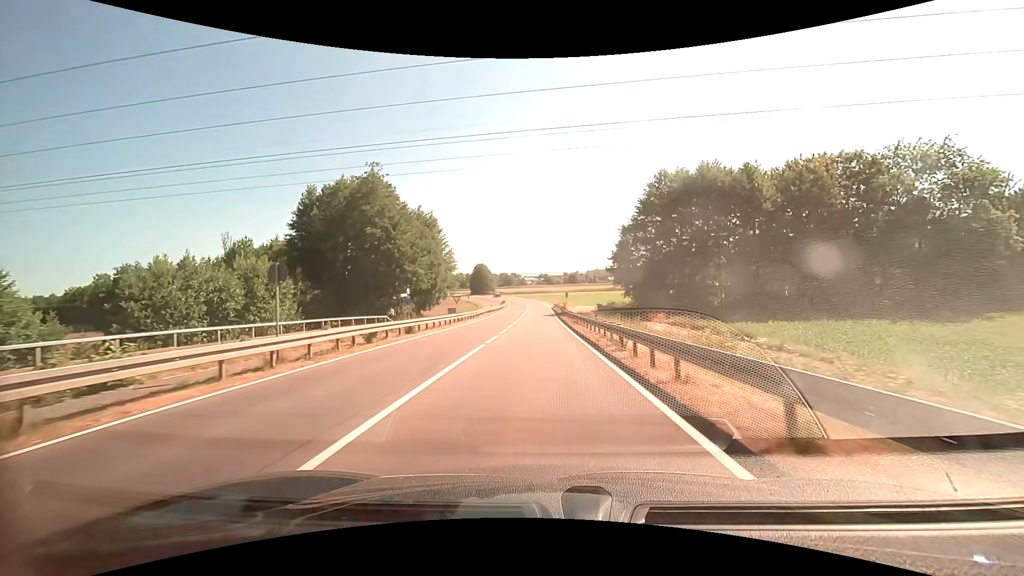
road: secondary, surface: asphalt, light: Day
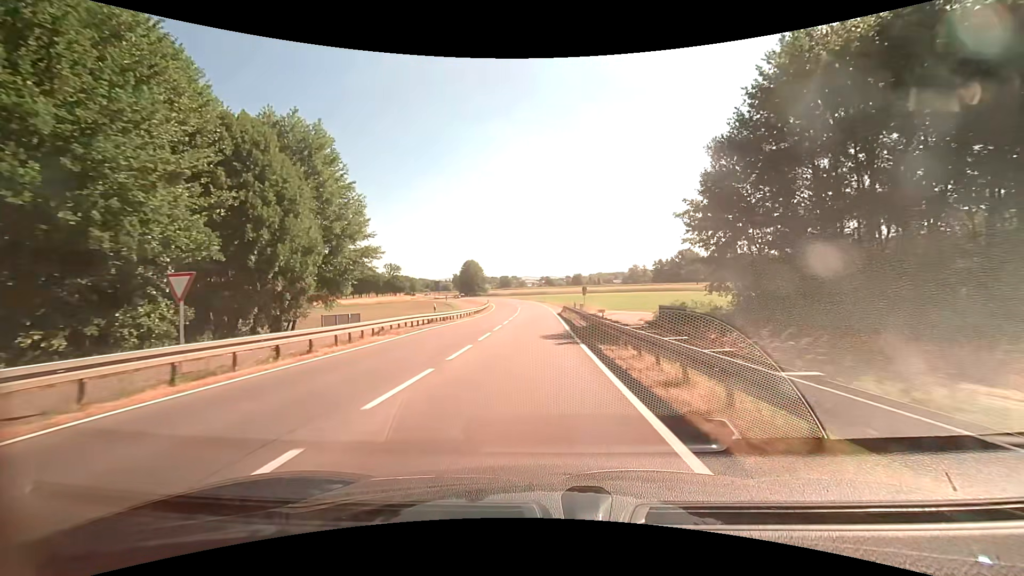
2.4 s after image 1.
(0.0, +36.9) m; 0°
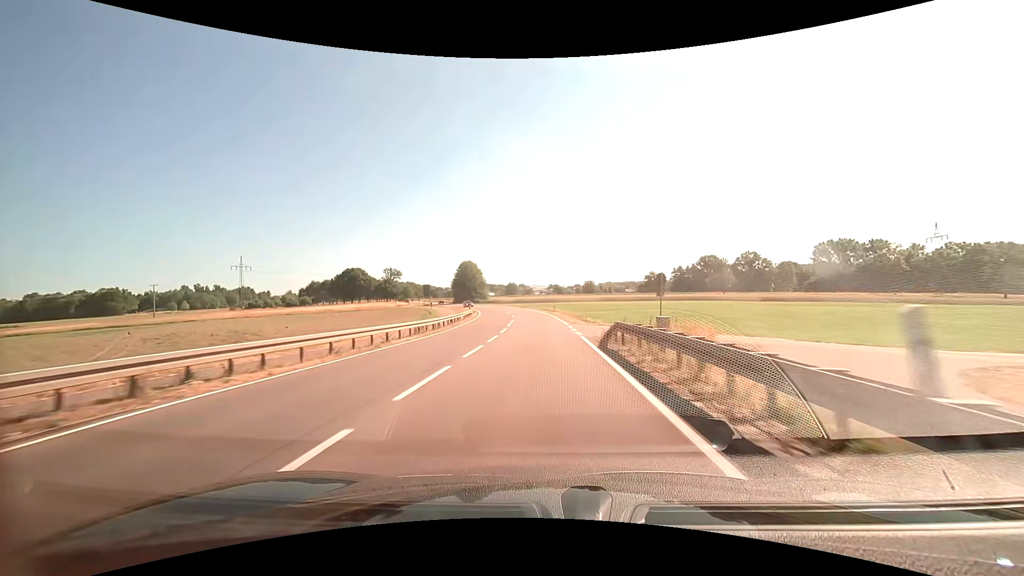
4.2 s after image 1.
(-0.3, +29.4) m; -1°
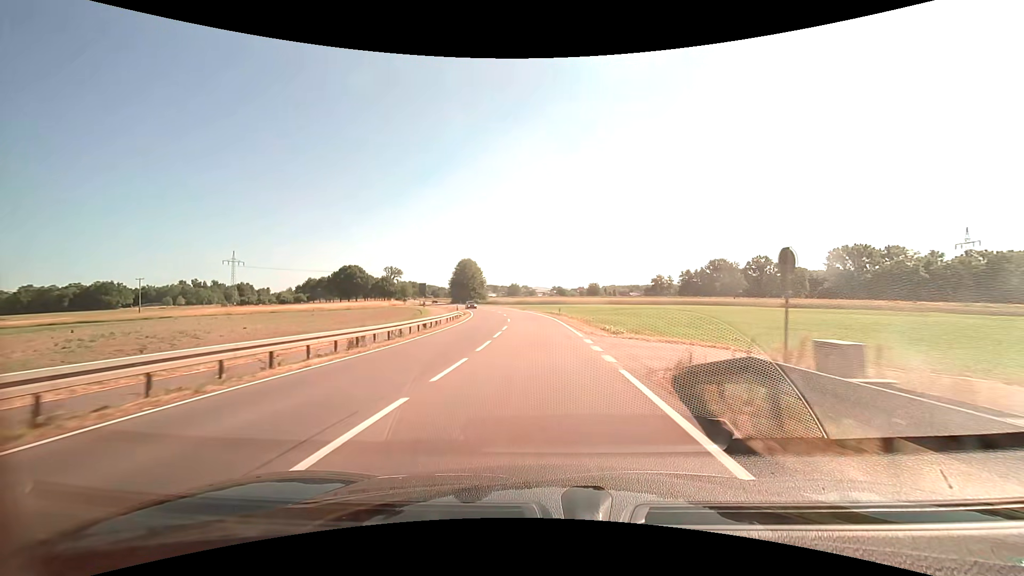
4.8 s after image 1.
(0.0, +9.9) m; 0°
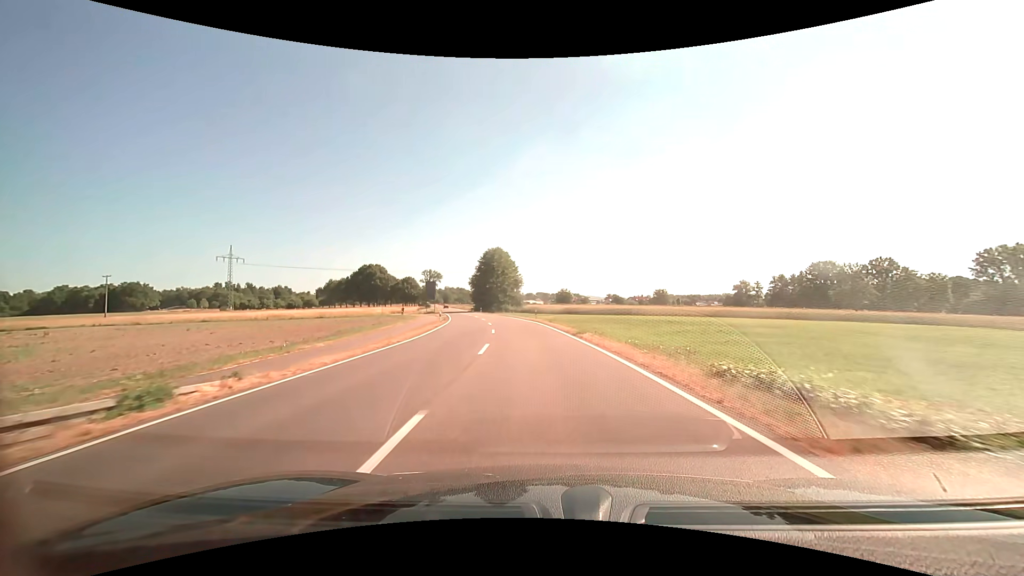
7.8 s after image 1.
(-1.9, +49.2) m; -5°
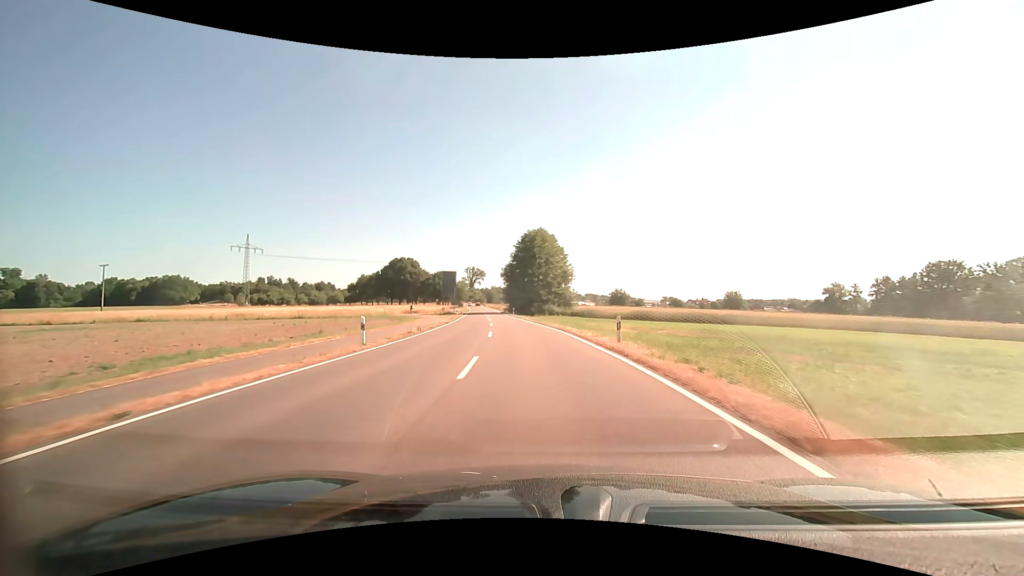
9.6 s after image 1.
(-1.6, +29.2) m; -6°
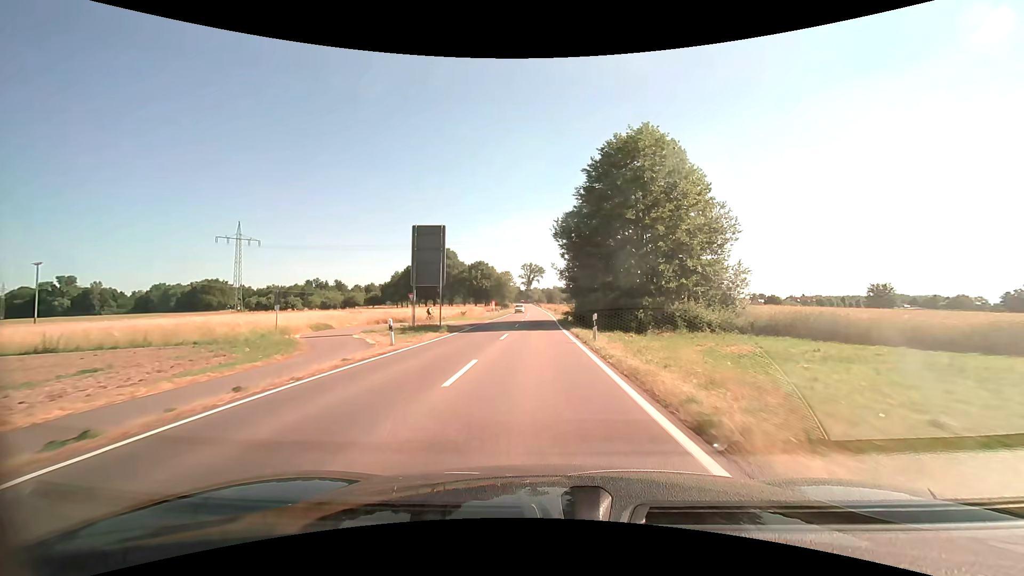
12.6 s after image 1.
(-3.5, +48.8) m; -7°
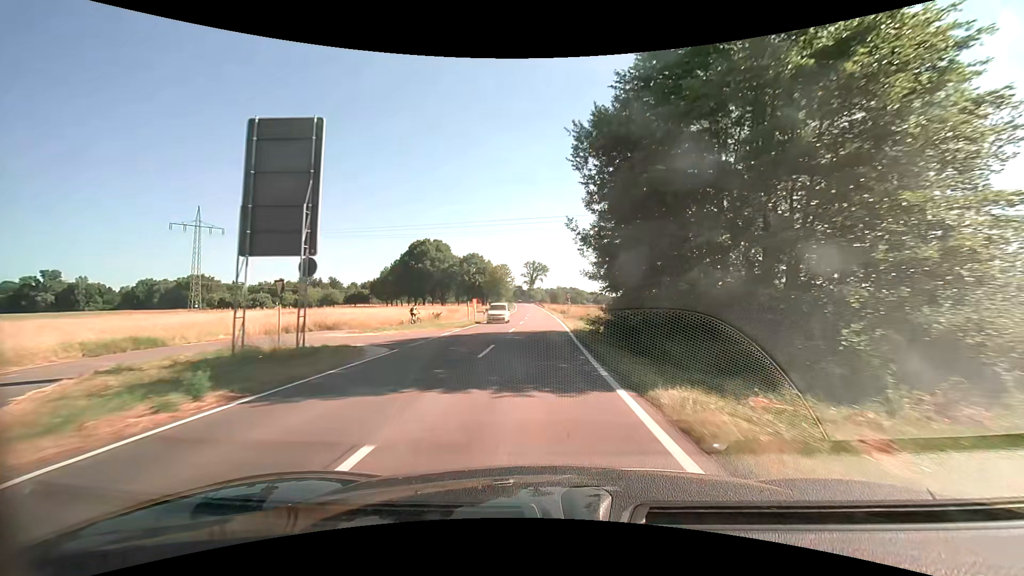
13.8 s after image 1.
(-0.1, +19.7) m; -1°
(0, +10) (0, +20) (0, +30) (0, +40) (0, +50) (0, +60) (0, +70) (0, +80) (-1, +90) (-1, +100) m
